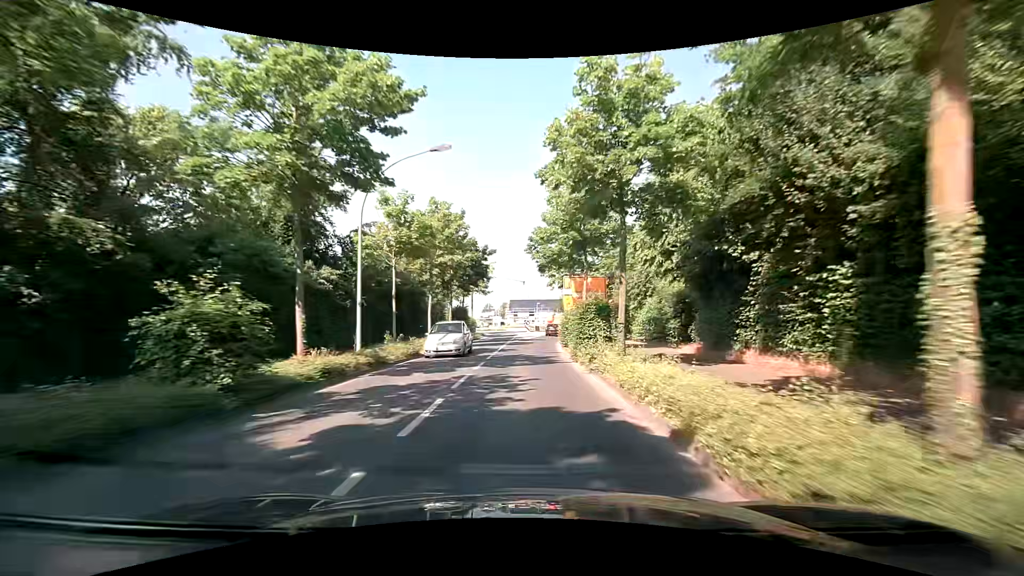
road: tertiary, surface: asphalt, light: Day
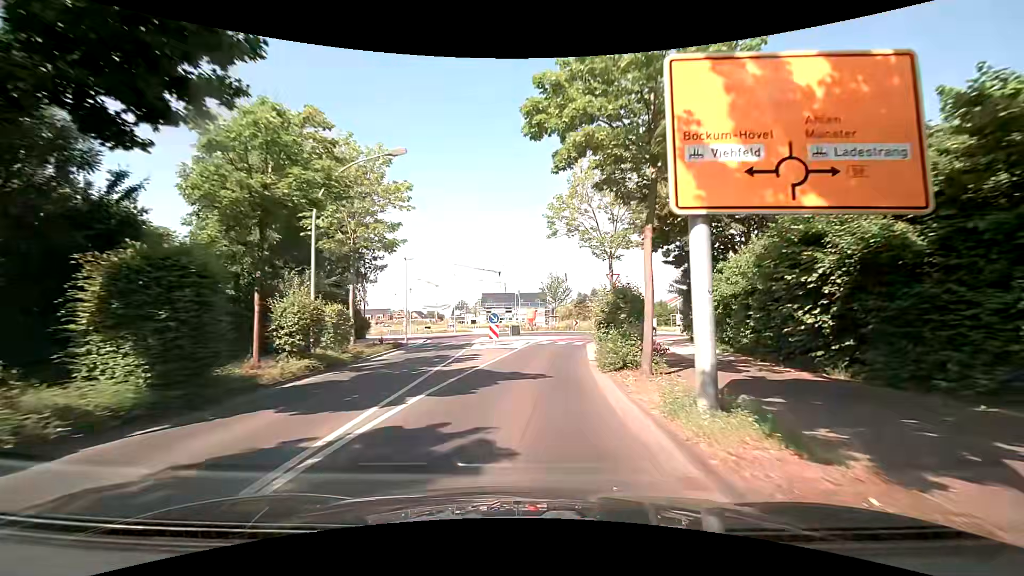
(+0.5, +32.5) m; +3°
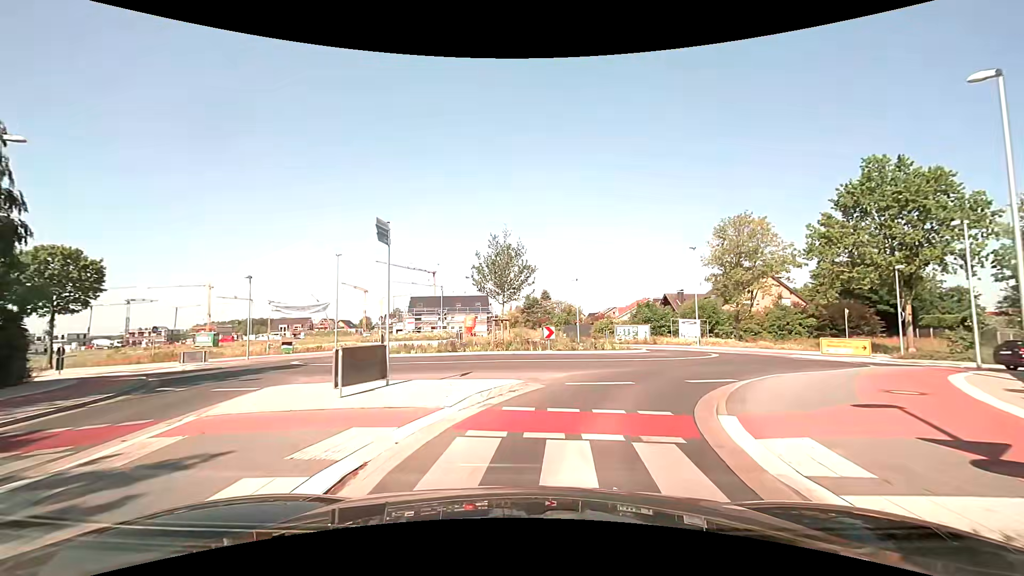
(+0.7, +25.7) m; +5°
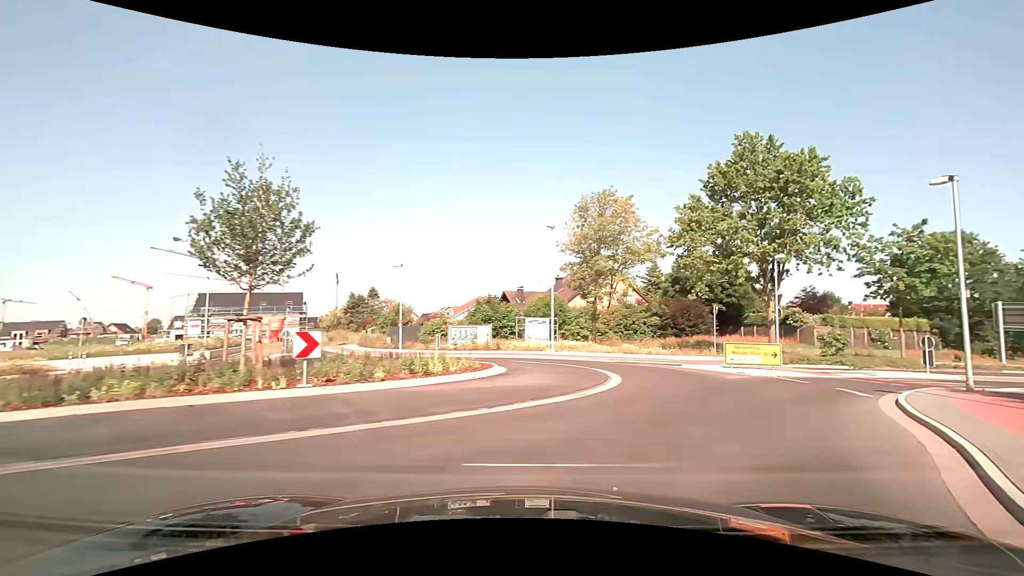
(+1.3, +11.2) m; +18°
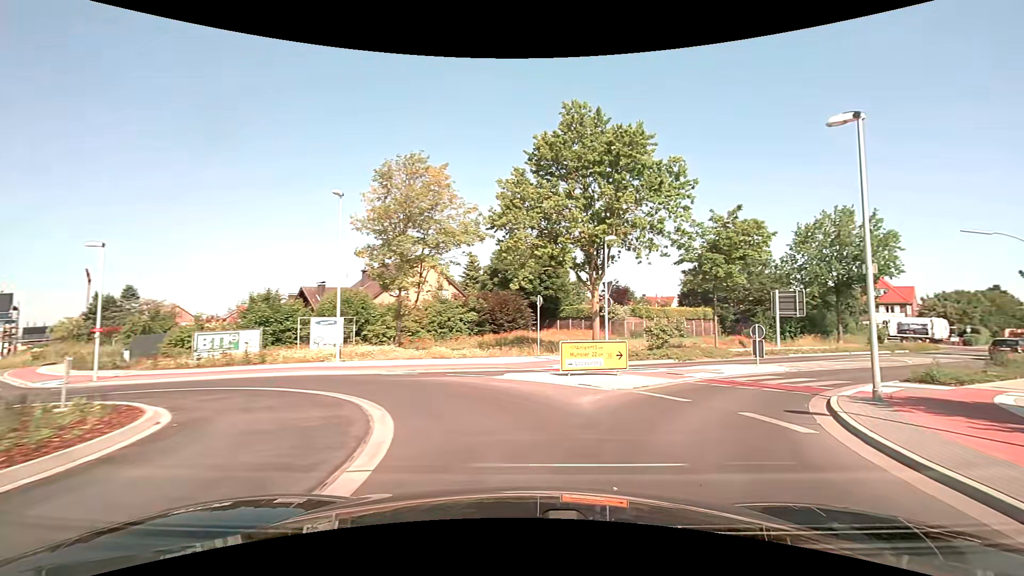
(+1.3, +7.1) m; +20°
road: secondary
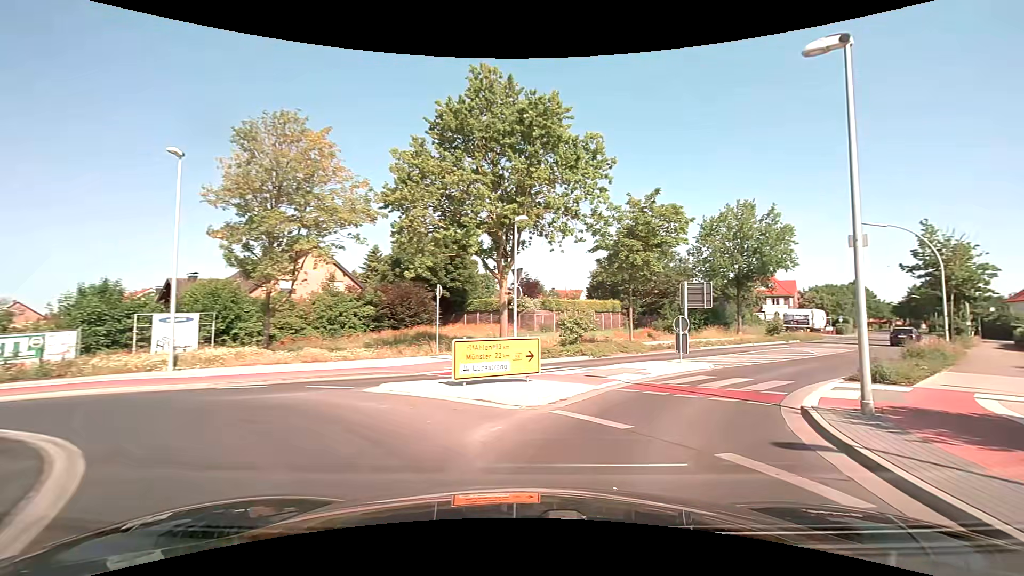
(+0.3, +3.8) m; +9°
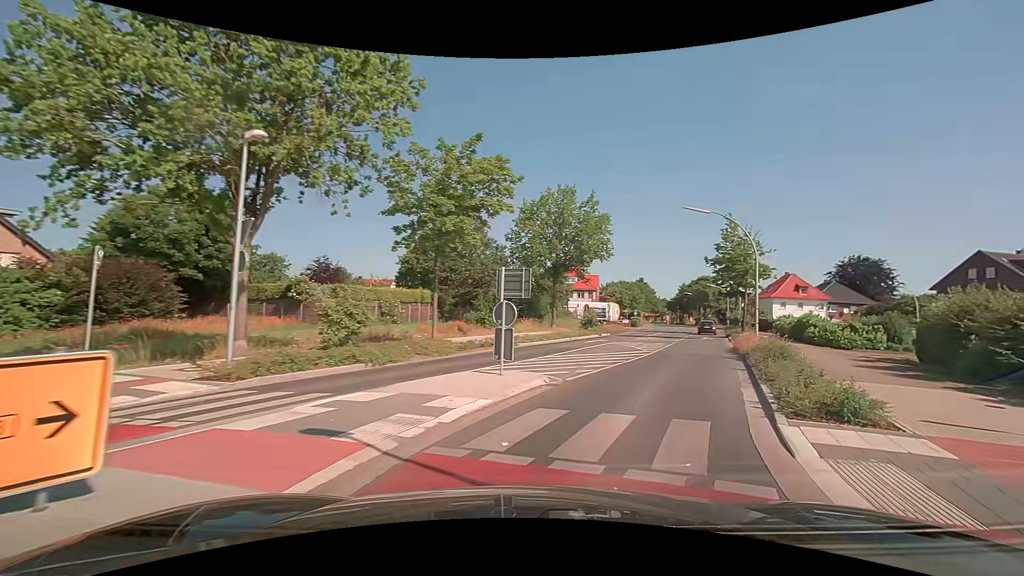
(+1.5, +7.8) m; +21°
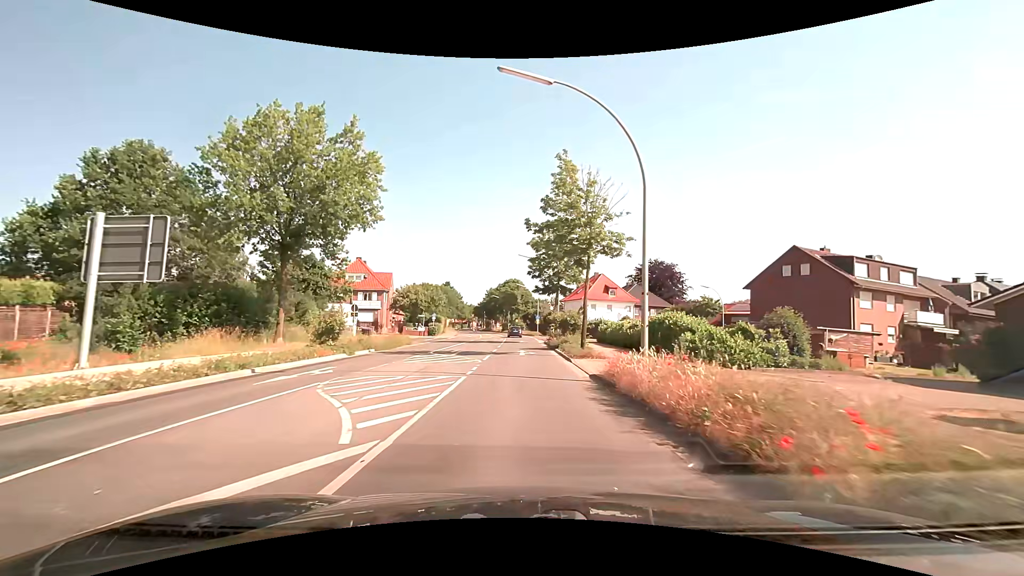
(+5.2, +17.6) m; +23°
(0, +10) (0, +20) (0, +30) (0, +40) (0, +50) (-1, +60) (-1, +70) (-2, +80) (-3, +90) (-4, +100) m
